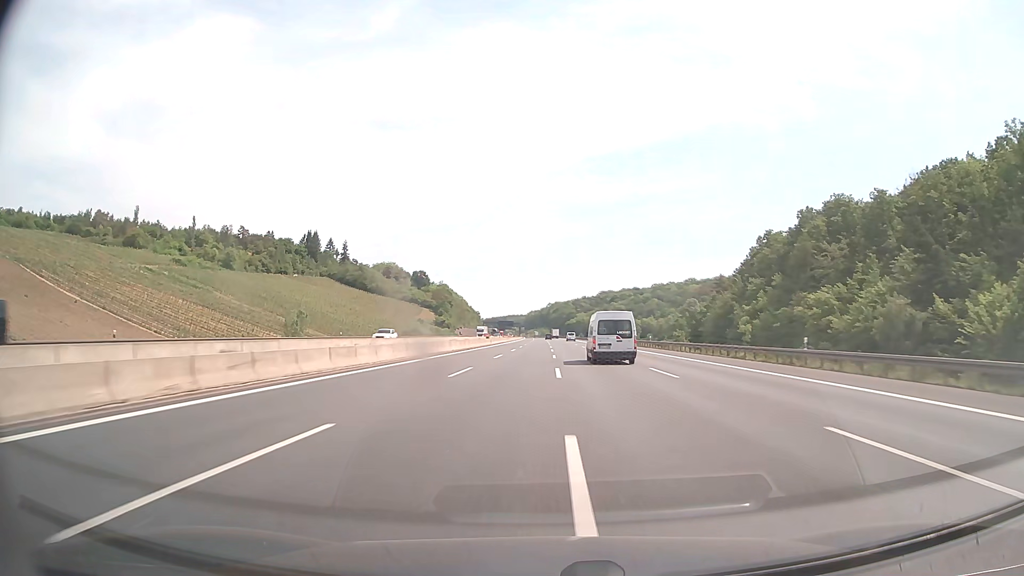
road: motorway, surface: asphalt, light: Day
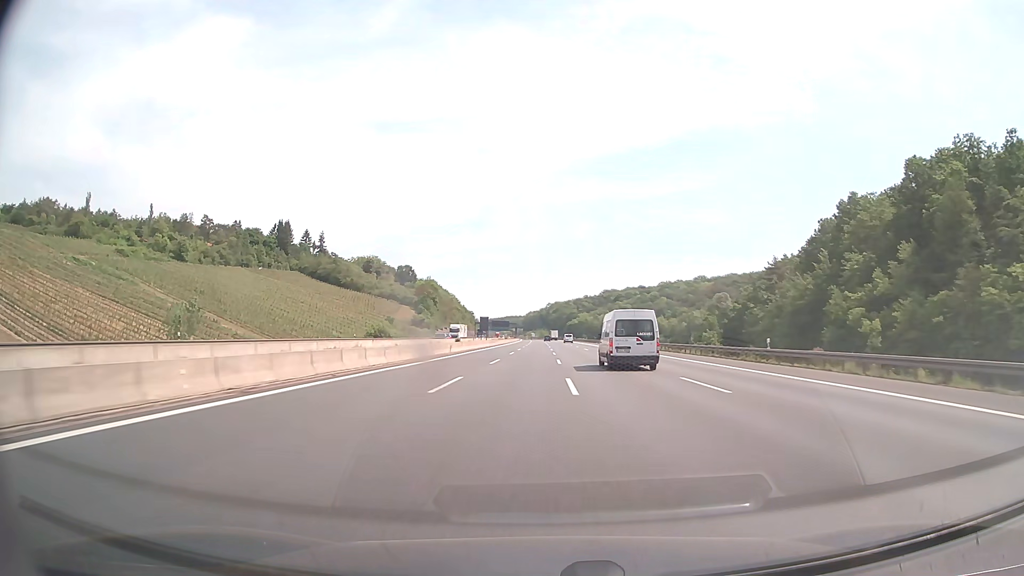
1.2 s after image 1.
(0.0, +41.6) m; 0°
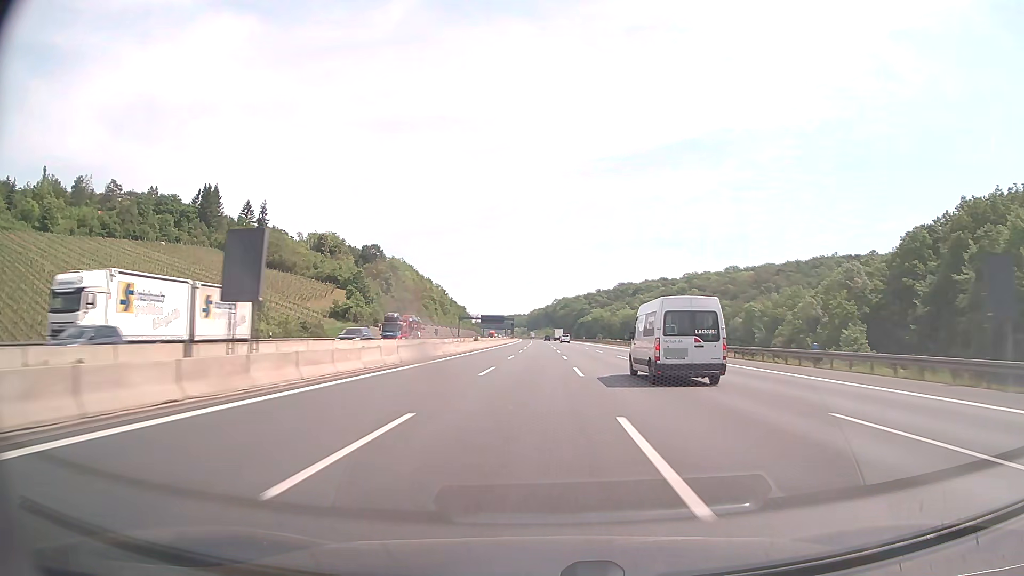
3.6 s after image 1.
(-0.3, +83.6) m; -1°
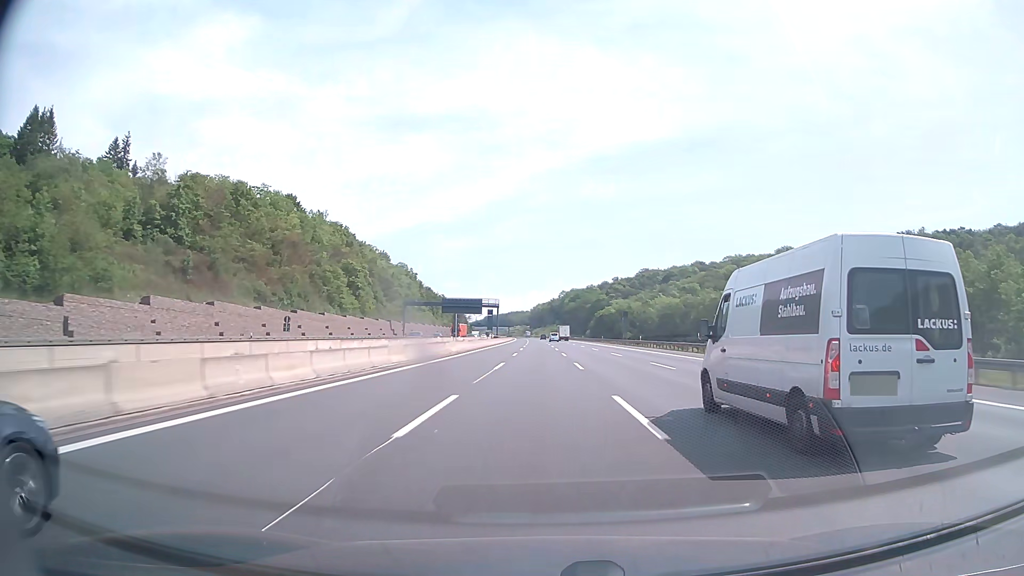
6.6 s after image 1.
(-0.2, +104.9) m; 0°
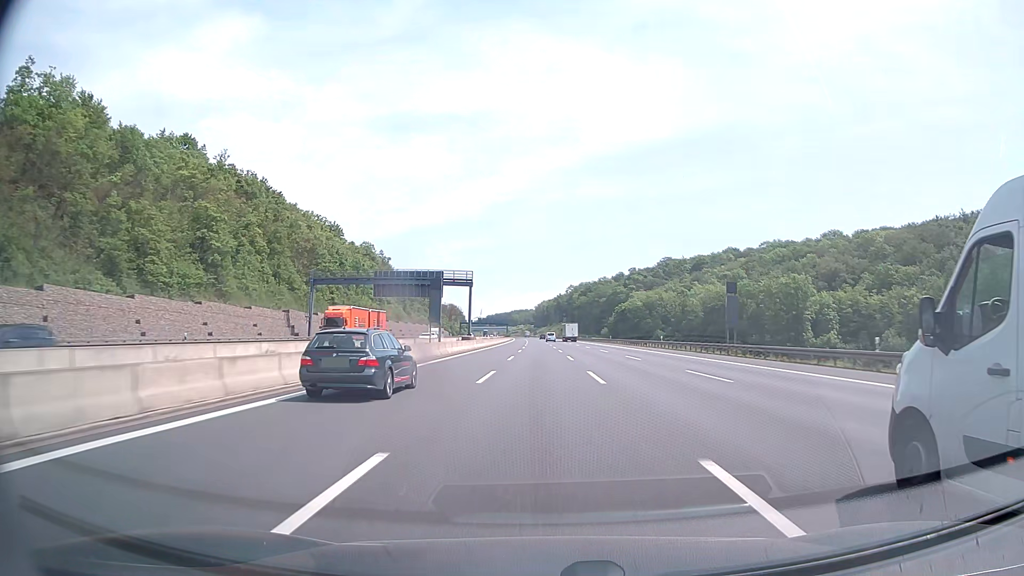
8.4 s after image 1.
(-0.4, +62.6) m; 0°
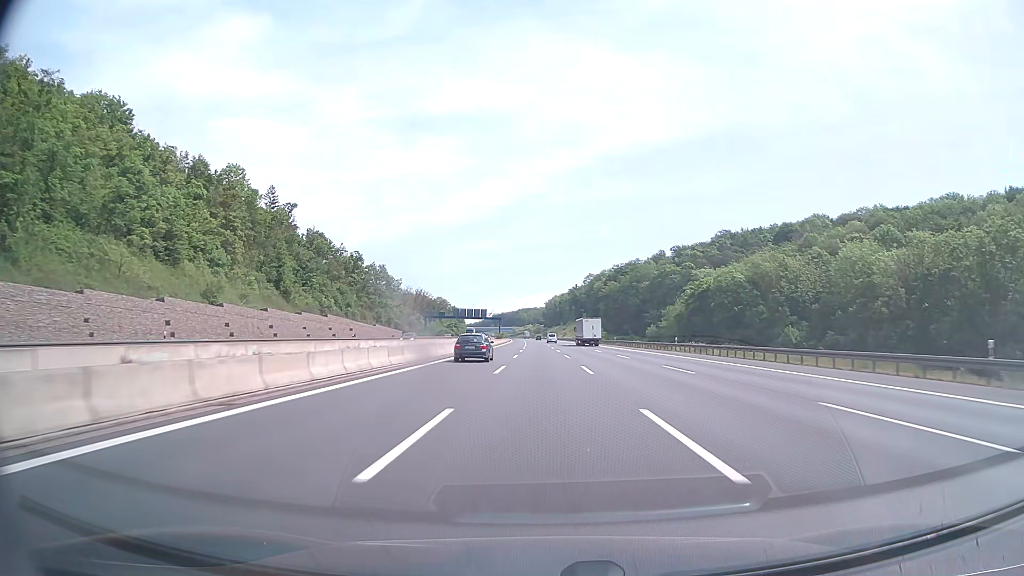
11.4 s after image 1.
(-0.9, +103.5) m; -1°
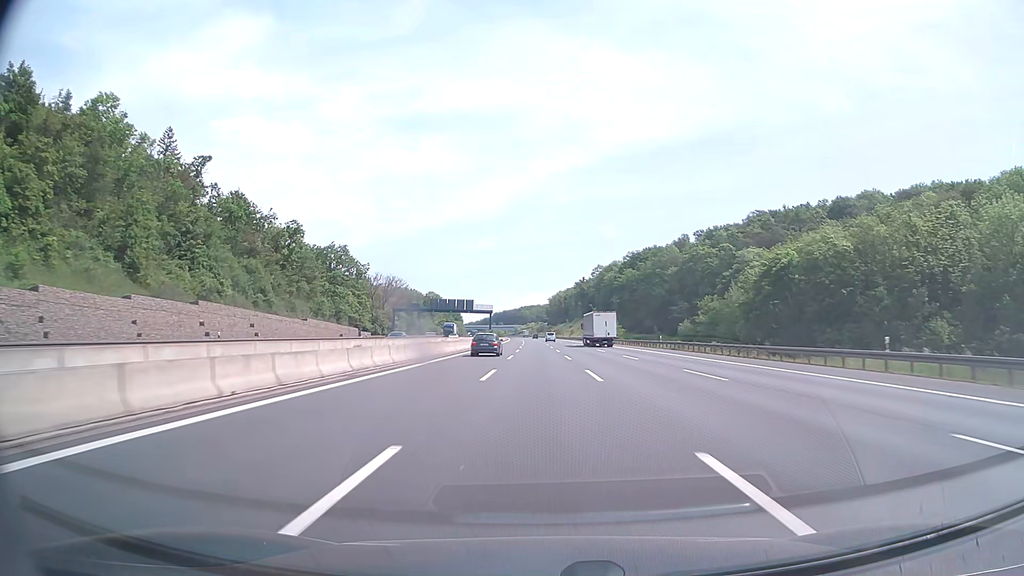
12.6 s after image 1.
(-0.1, +41.1) m; 0°
